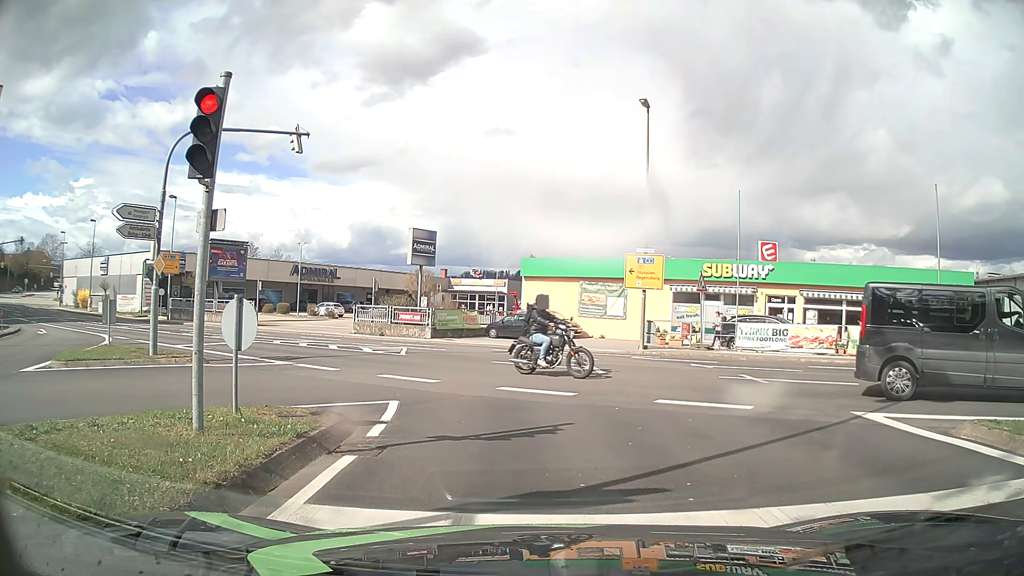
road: tertiary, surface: asphalt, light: Day
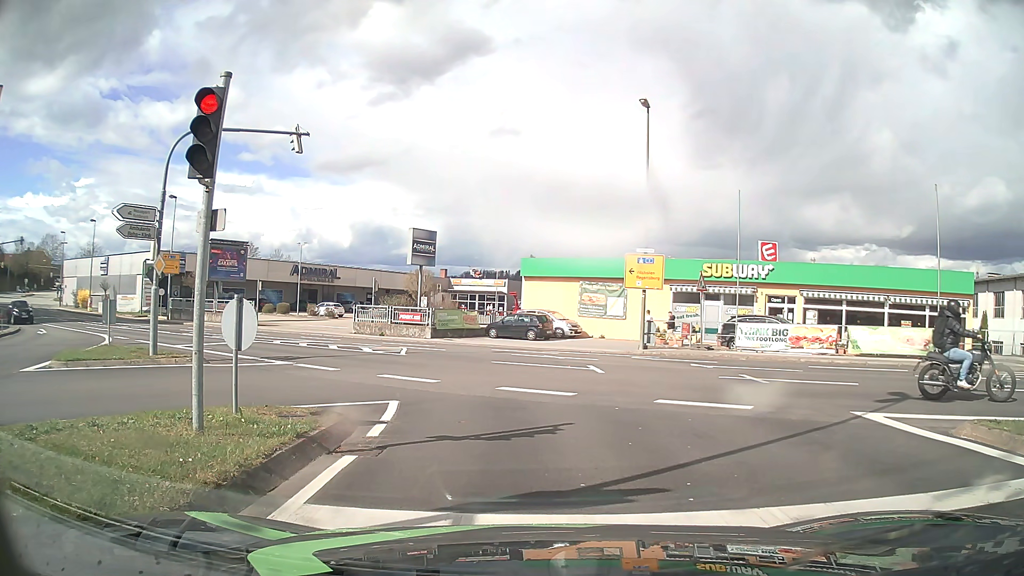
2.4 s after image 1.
(0.0, 0.0) m; 0°
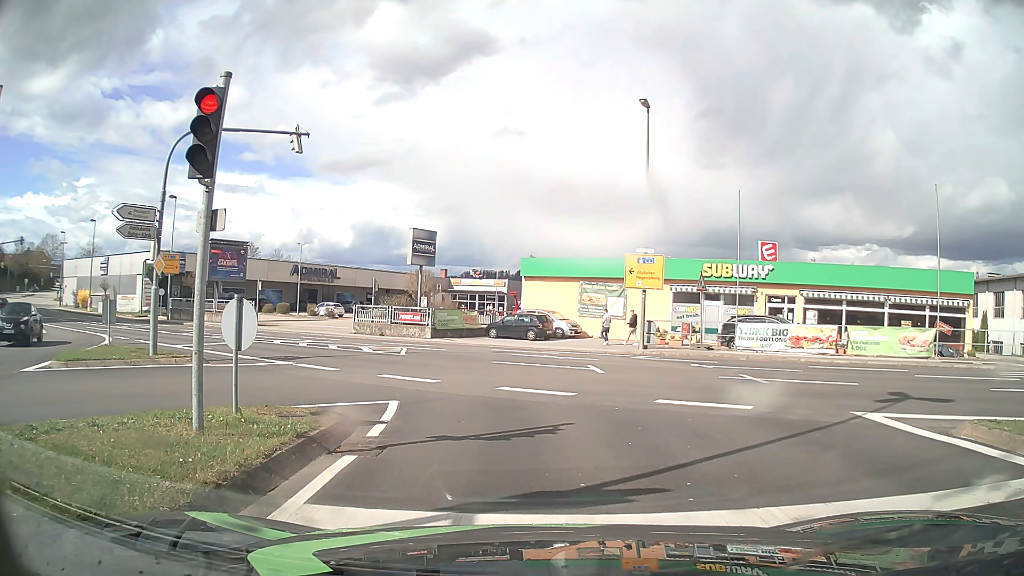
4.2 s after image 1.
(0.0, 0.0) m; 0°
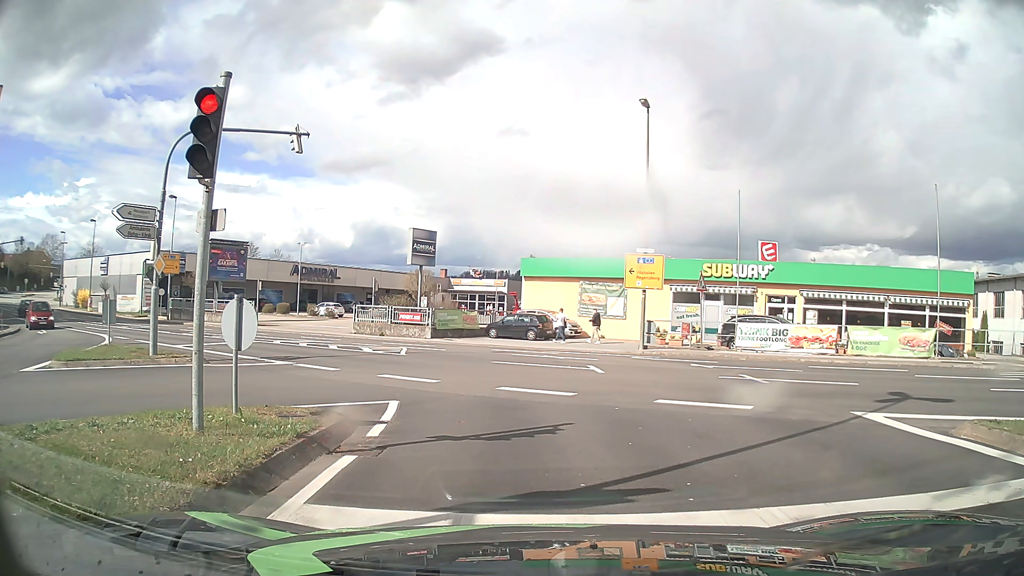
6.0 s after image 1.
(0.0, 0.0) m; 0°
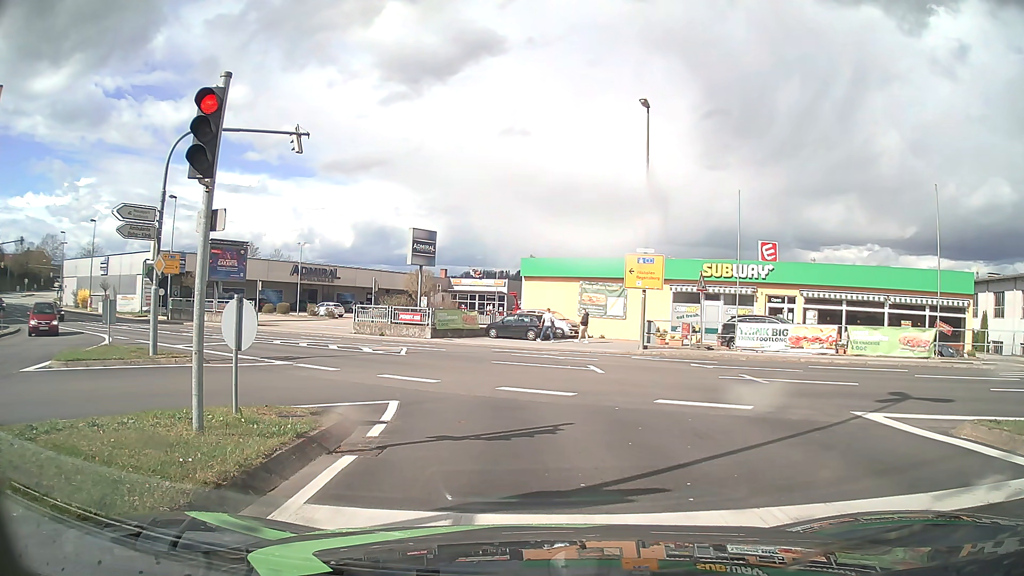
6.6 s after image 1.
(0.0, 0.0) m; 0°
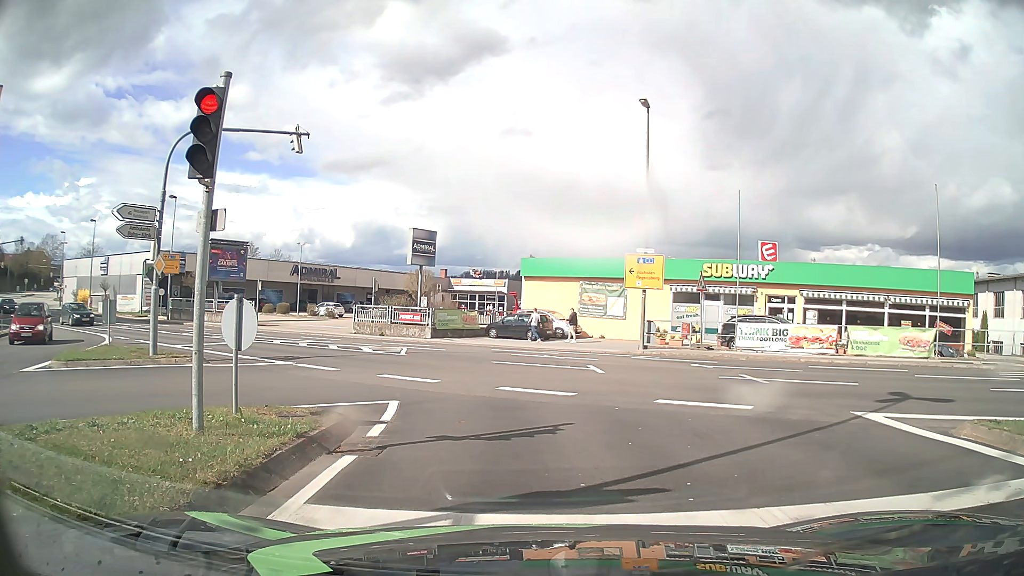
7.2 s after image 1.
(0.0, 0.0) m; 0°
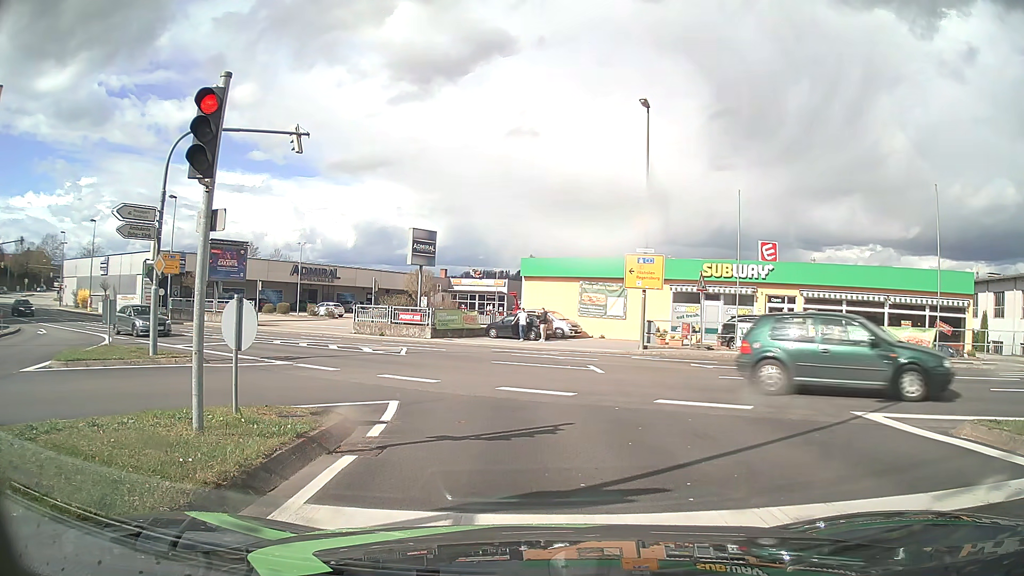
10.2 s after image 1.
(0.0, 0.0) m; 0°
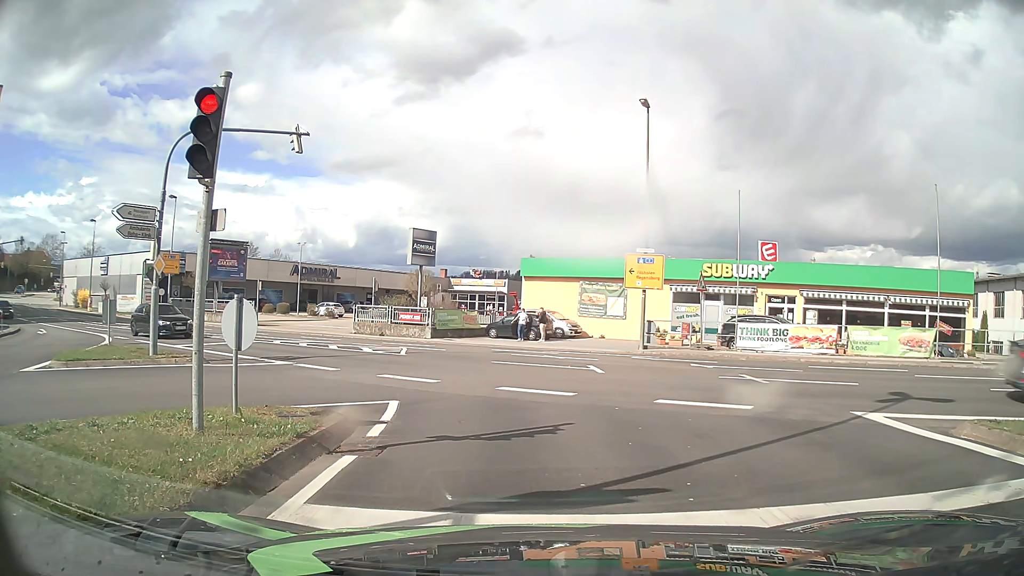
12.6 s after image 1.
(0.0, 0.0) m; 0°
